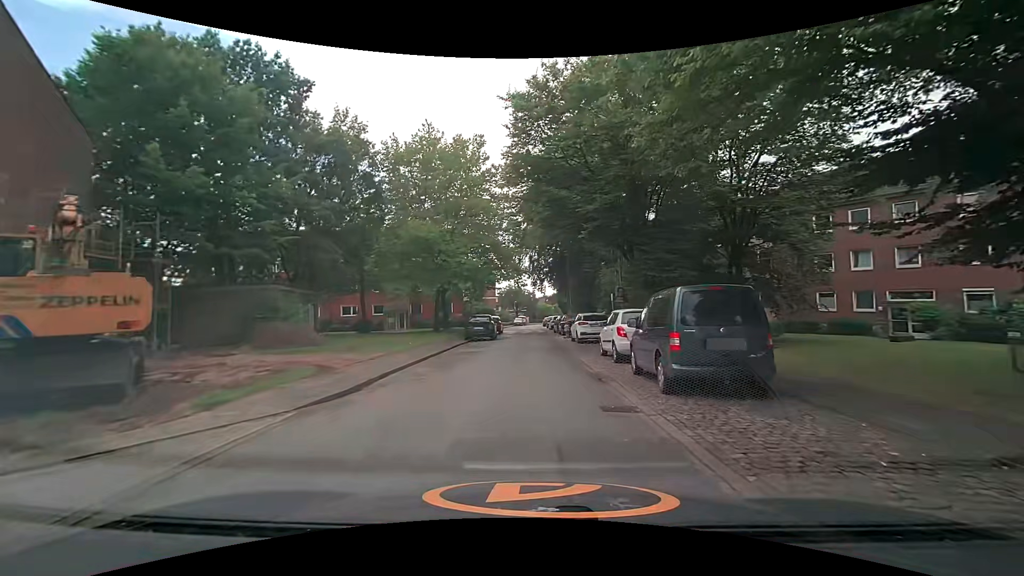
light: Day
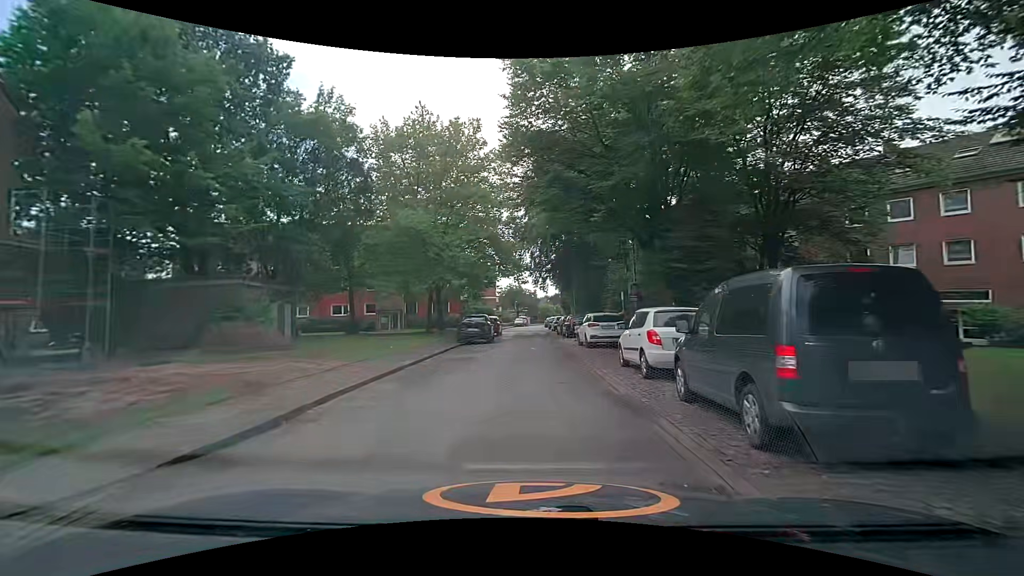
(+0.1, +3.5) m; +2°
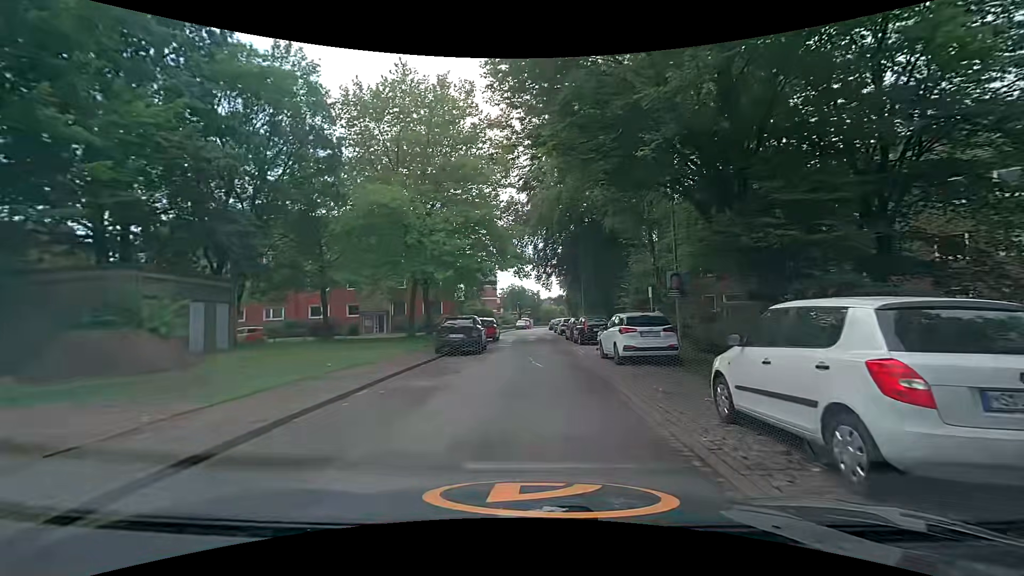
(0.0, +6.7) m; 0°
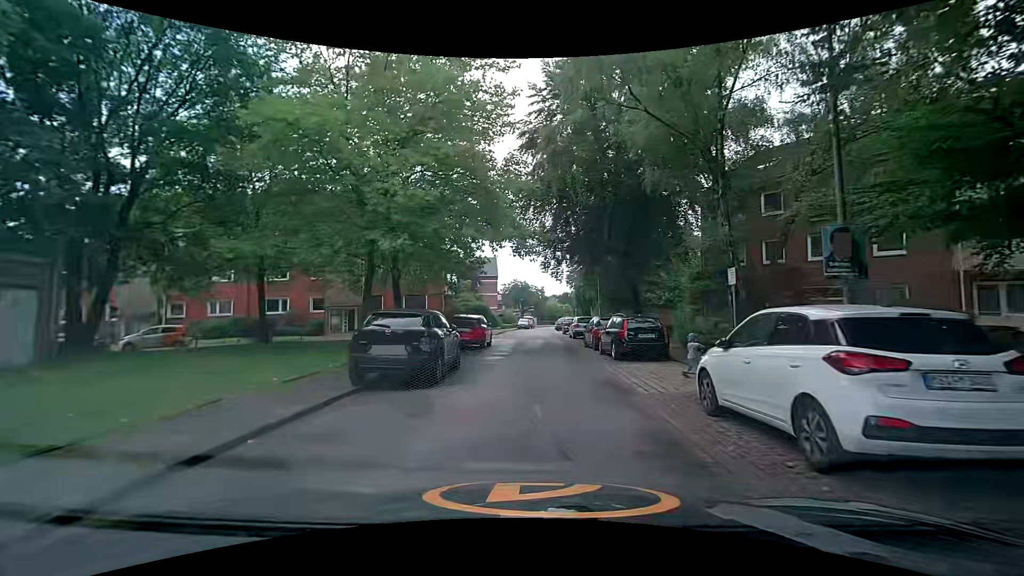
(-0.1, +9.7) m; +1°
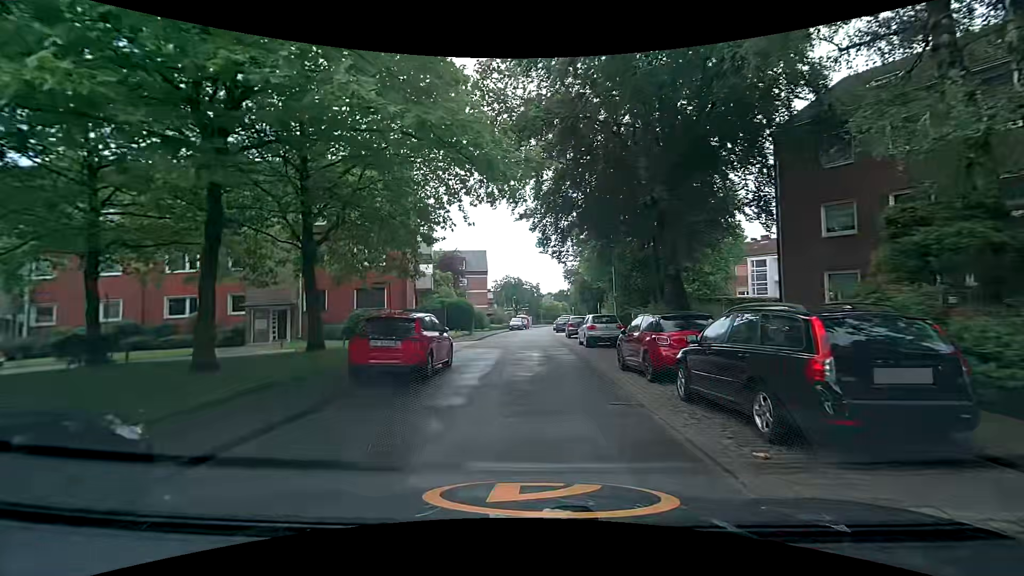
(-0.3, +10.7) m; -1°
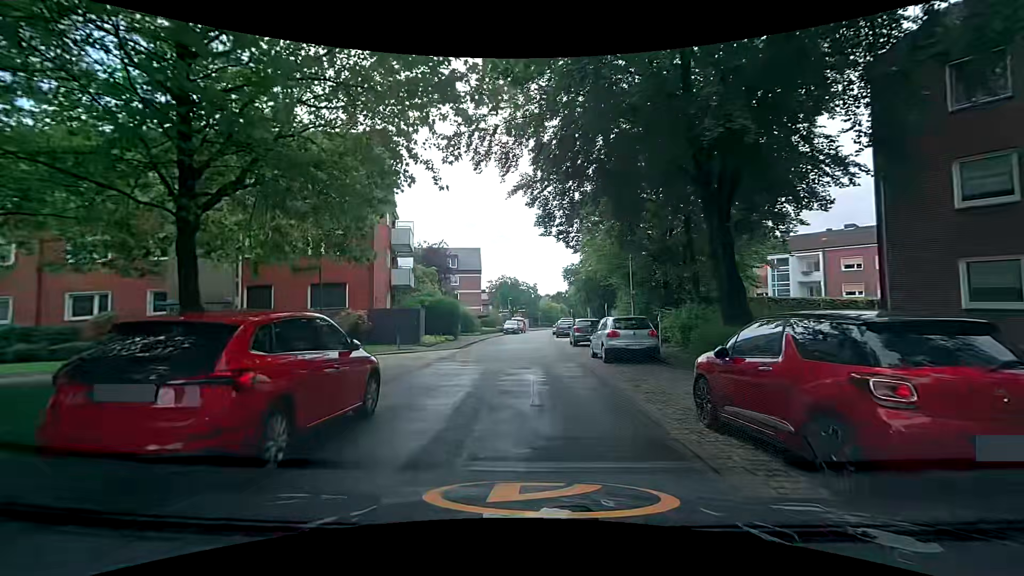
(+0.1, +6.5) m; 0°
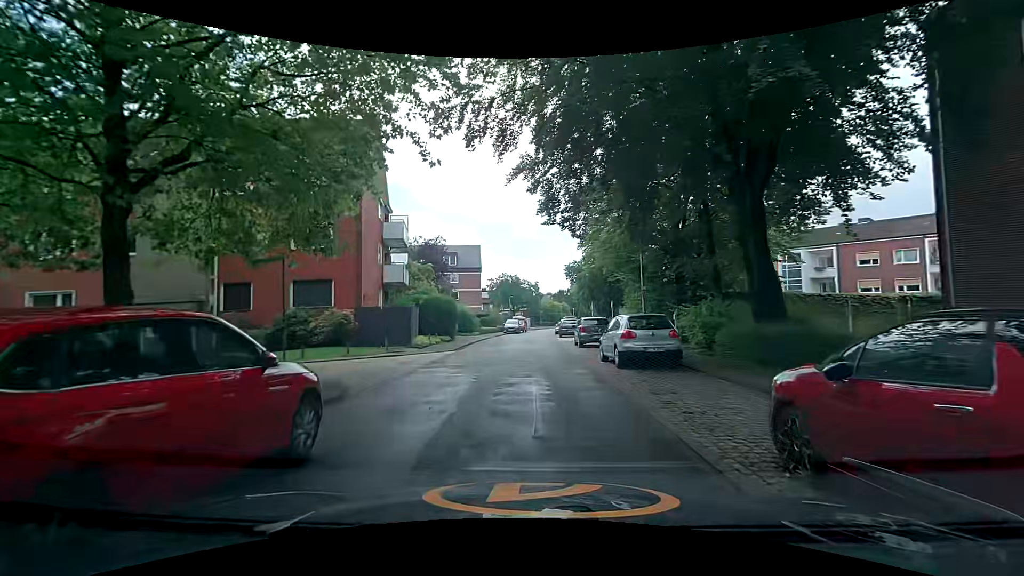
(0.0, +2.2) m; 0°
